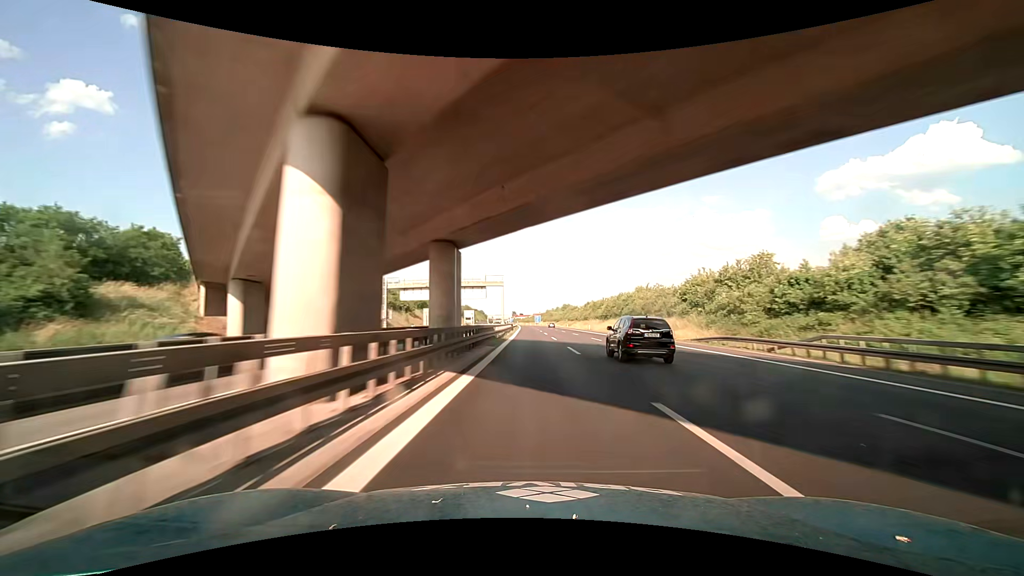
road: motorway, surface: asphalt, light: Day
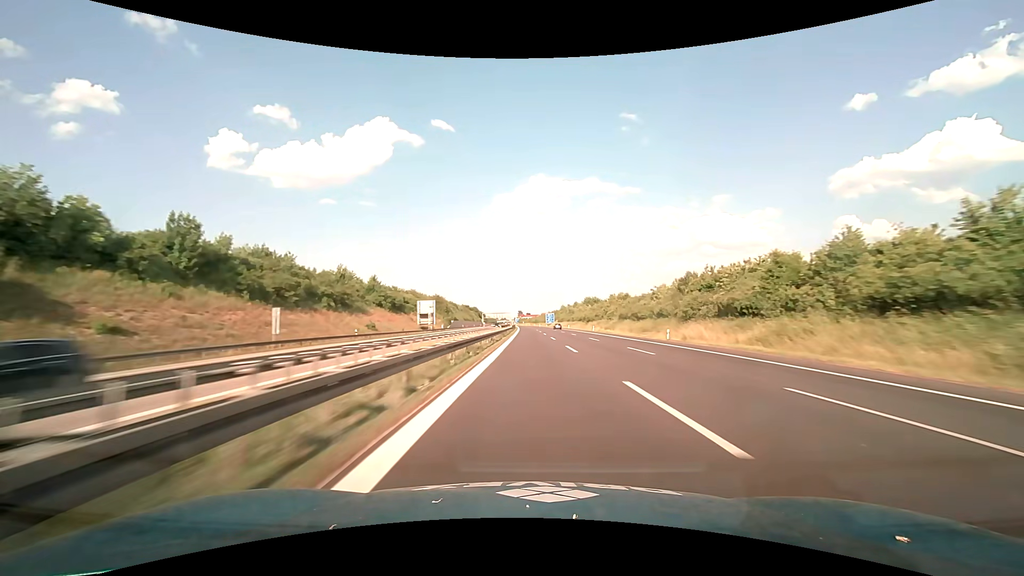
(-0.3, +107.3) m; -1°
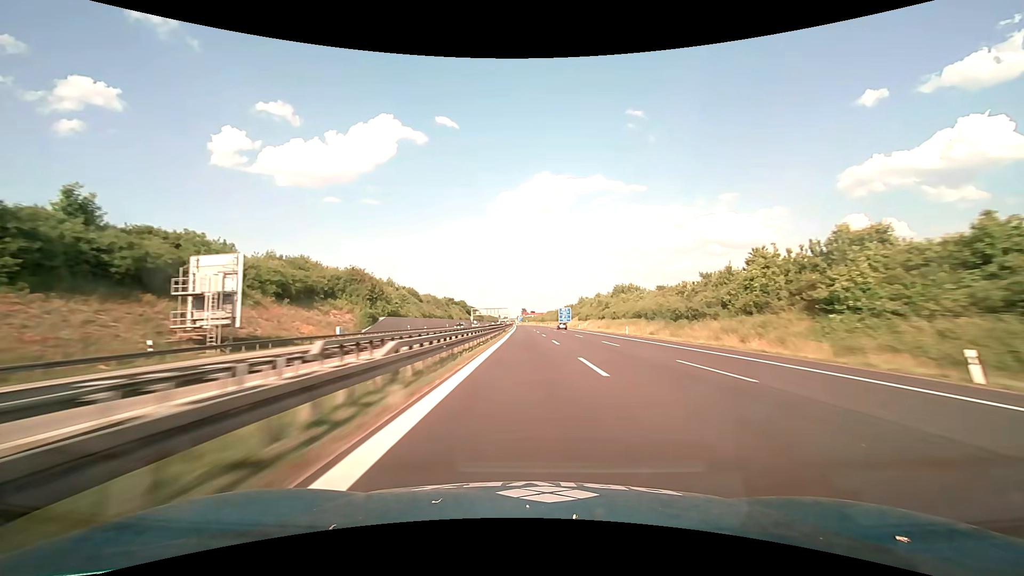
(-0.4, +83.1) m; -1°
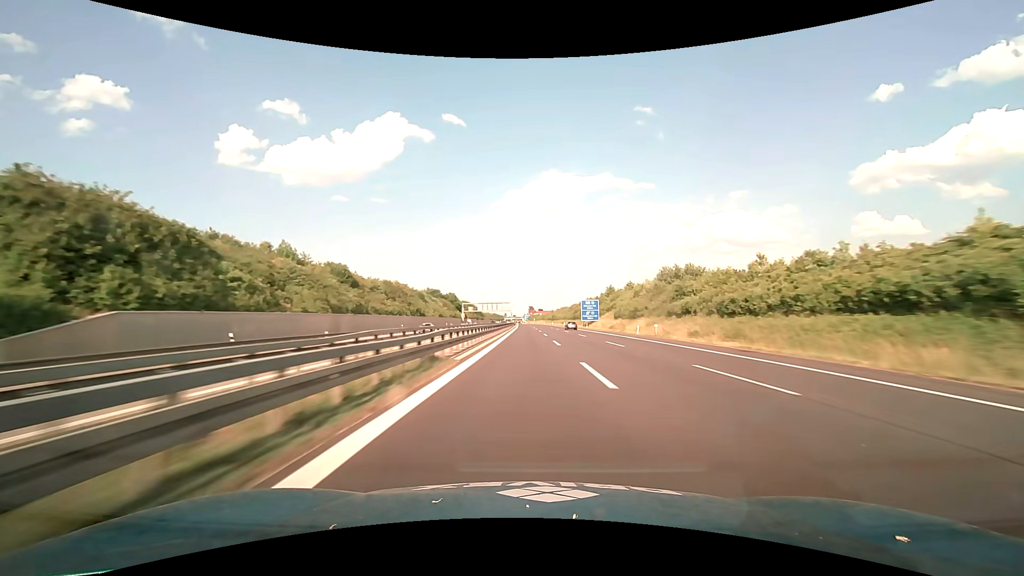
(-0.3, +56.4) m; -1°
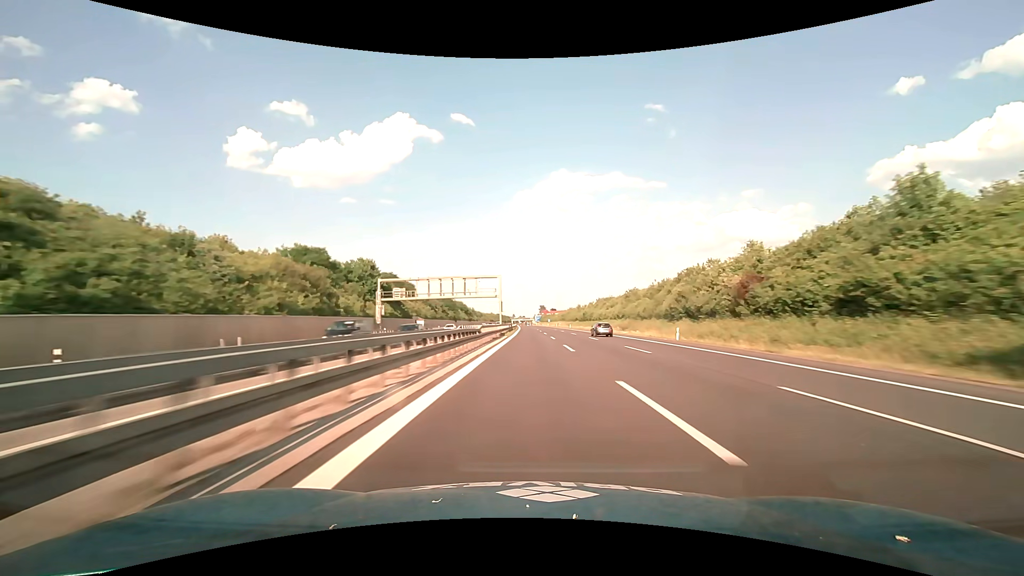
(-1.1, +113.8) m; -1°
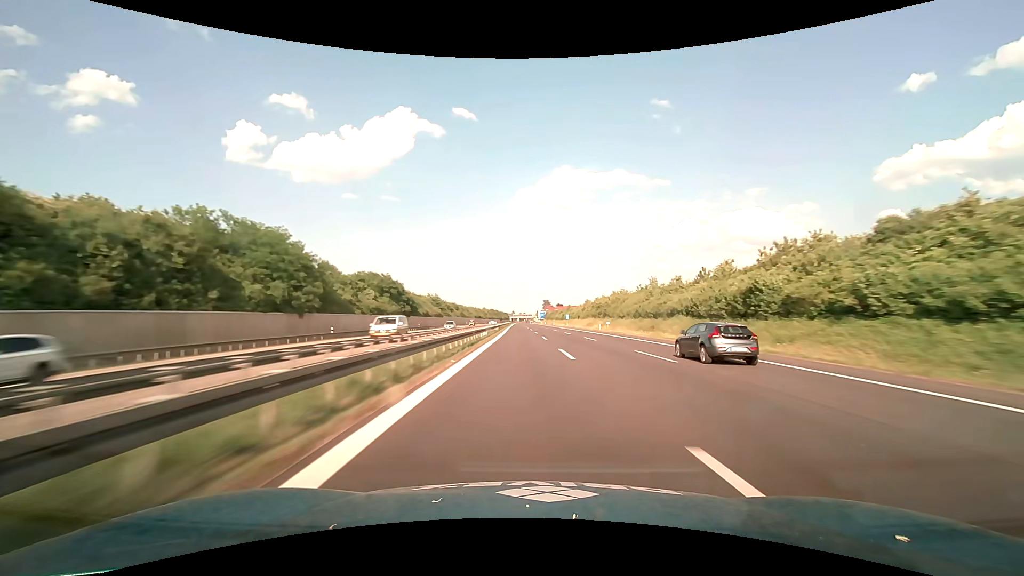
(-0.6, +114.1) m; 0°
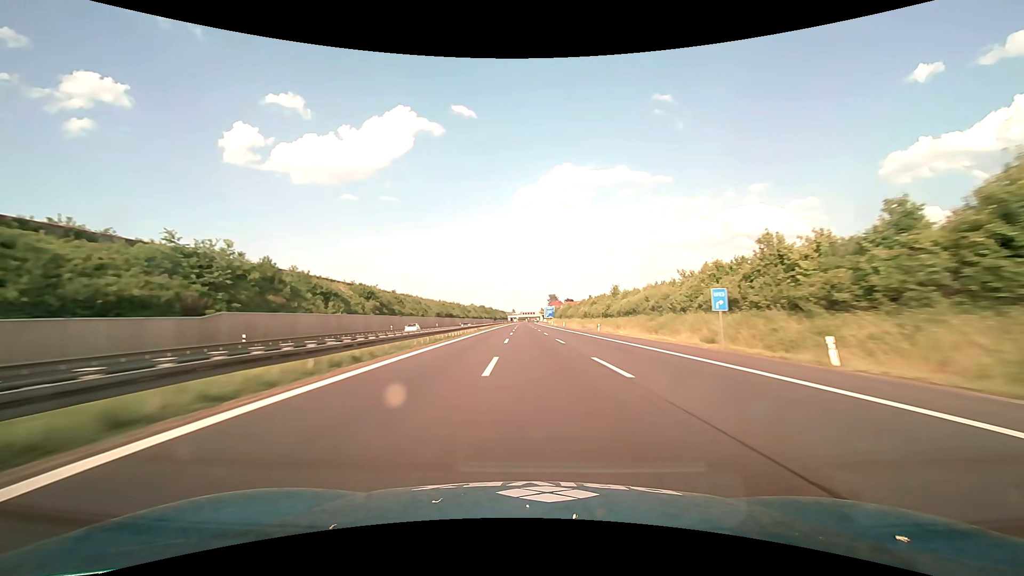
(+0.3, +114.1) m; 0°
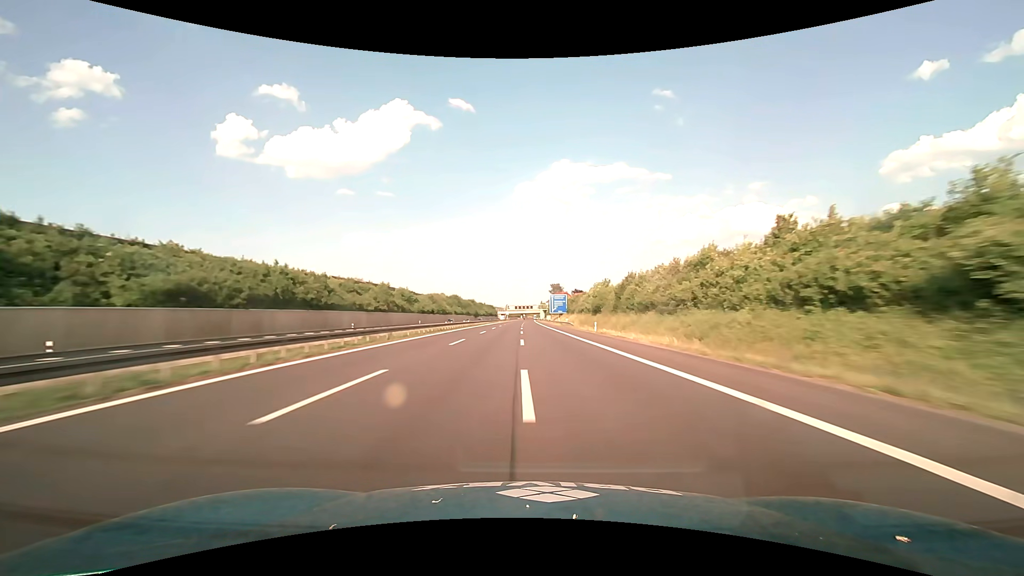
(+0.3, +113.7) m; 0°
(0, +10) (0, +20) (0, +30) (0, +40) (0, +50) (0, +60) (0, +70) (0, +80) (0, +90) (0, +100) m
